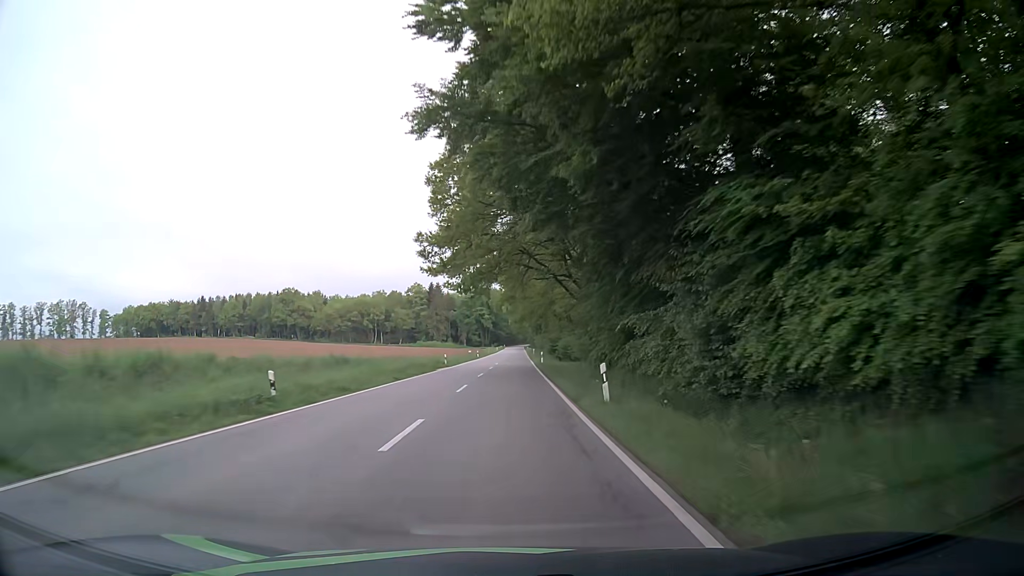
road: secondary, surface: asphalt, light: Day
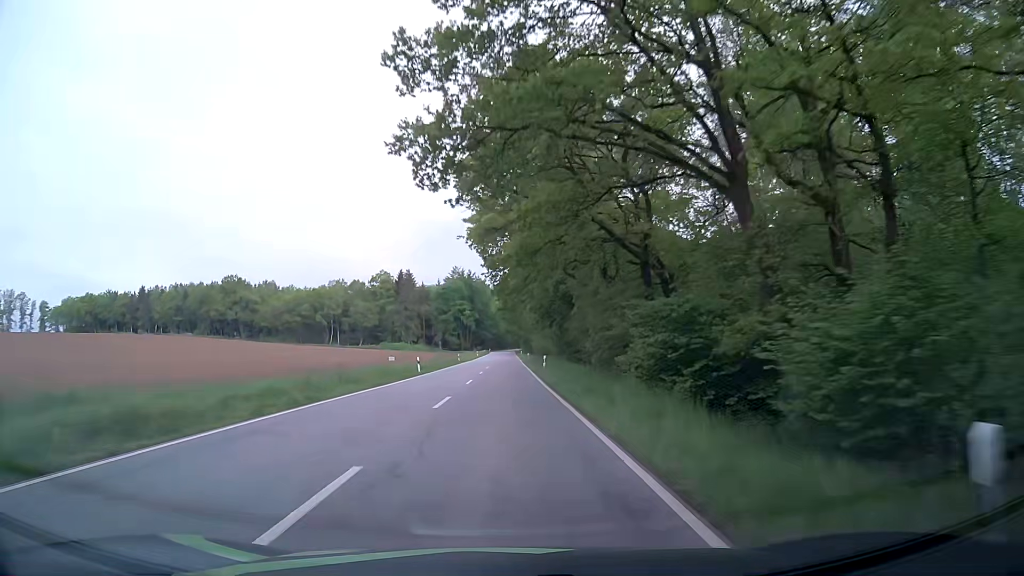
(+1.2, +53.8) m; +2°
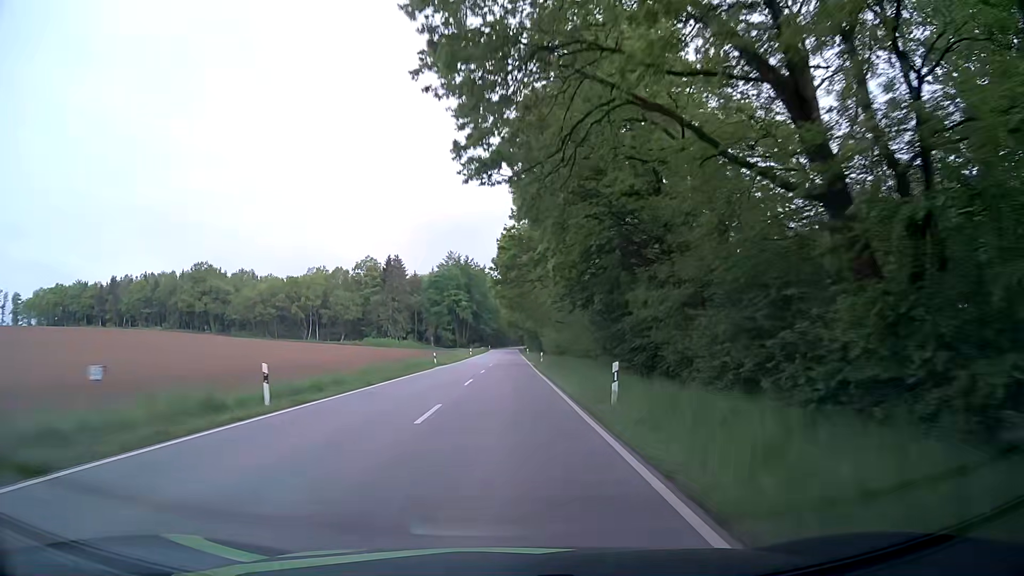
(0.0, +27.8) m; -1°
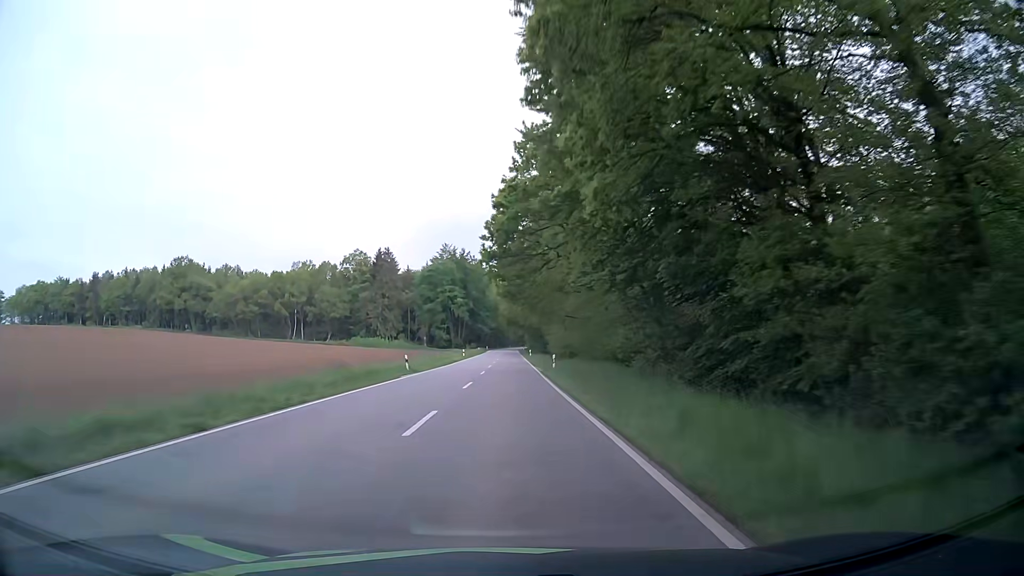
(+0.1, +14.1) m; 0°
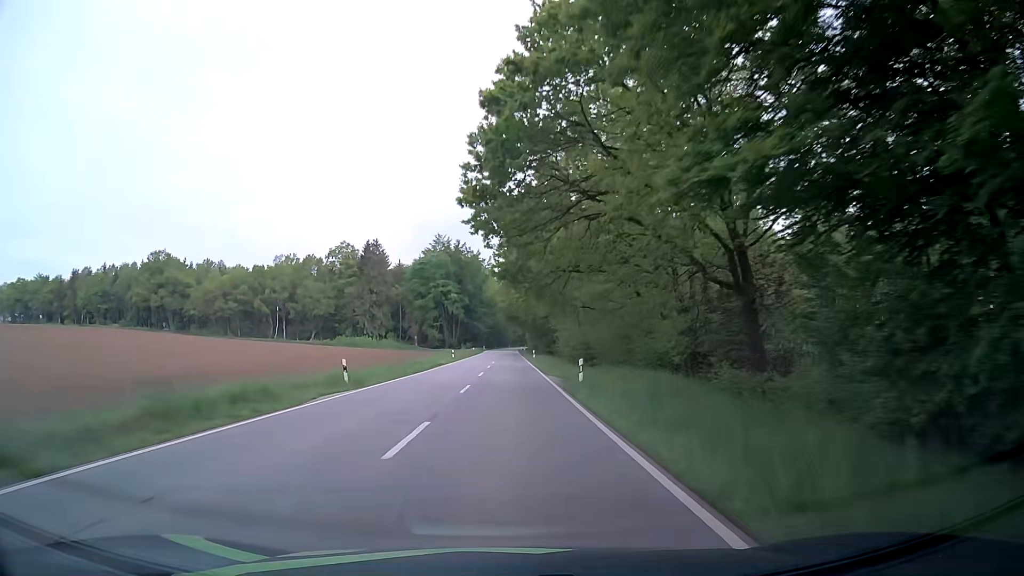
(0.0, +14.2) m; 0°
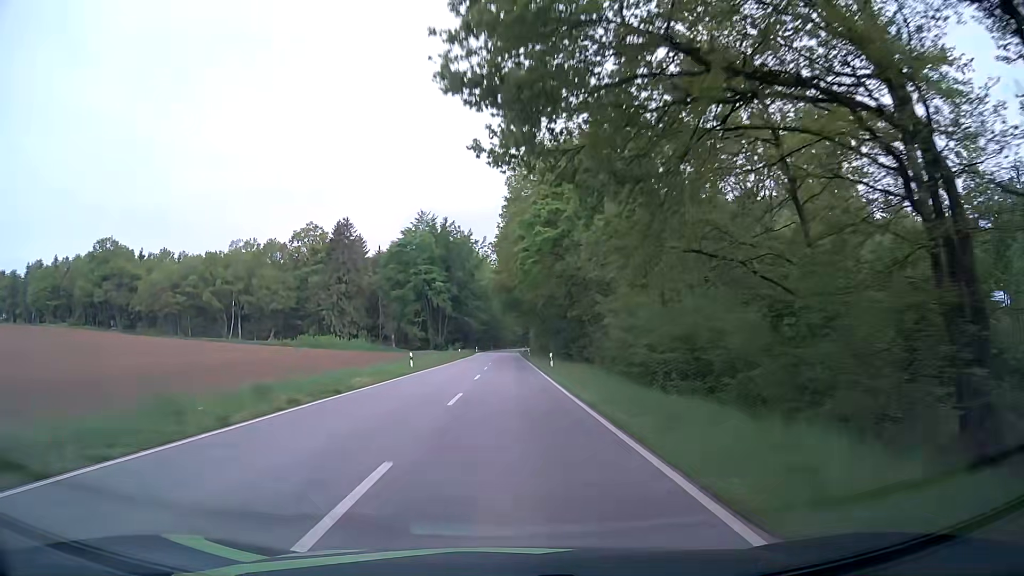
(+0.1, +28.5) m; 0°
